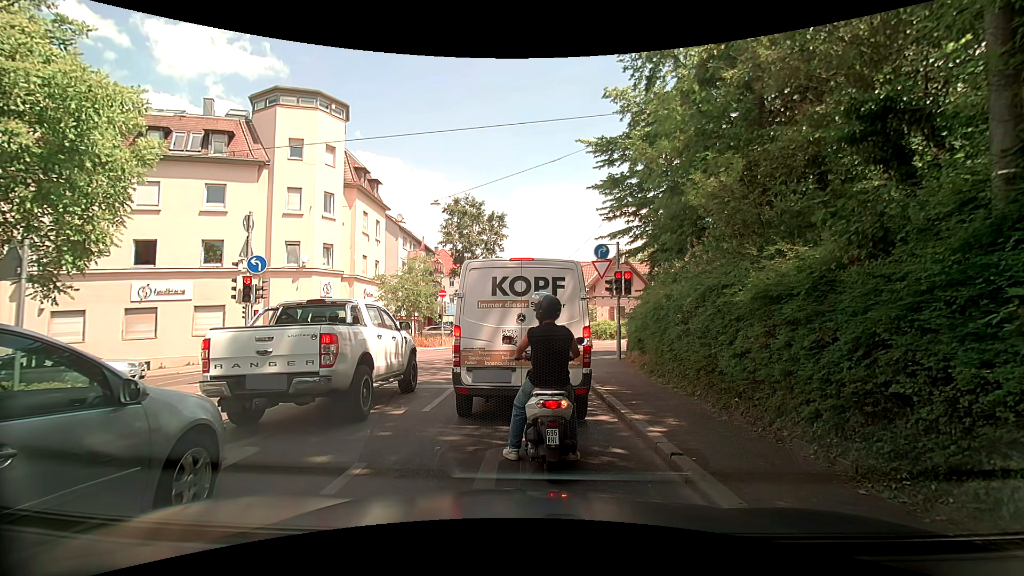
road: unclassified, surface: asphalt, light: Day
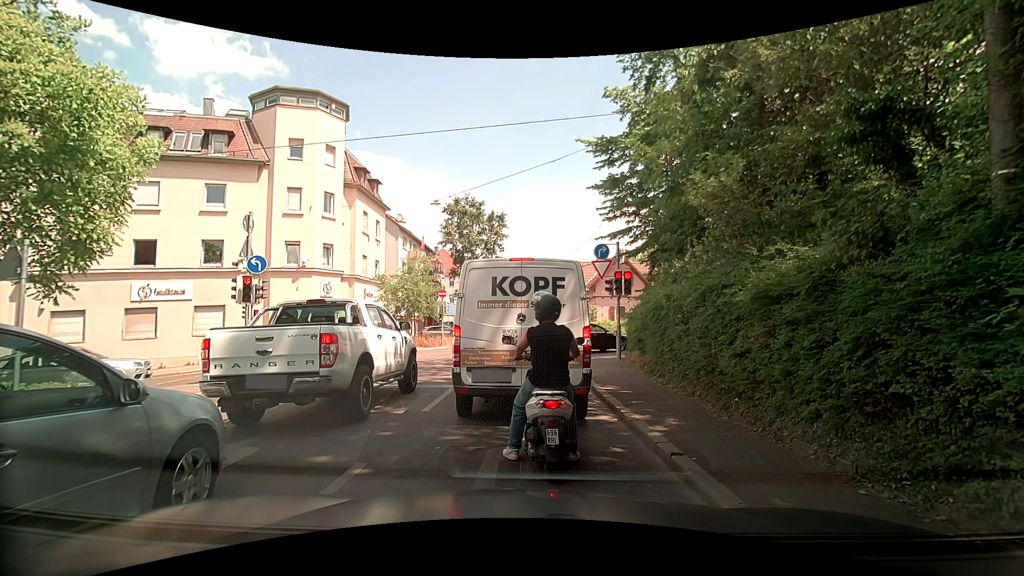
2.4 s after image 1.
(0.0, 0.0) m; 0°
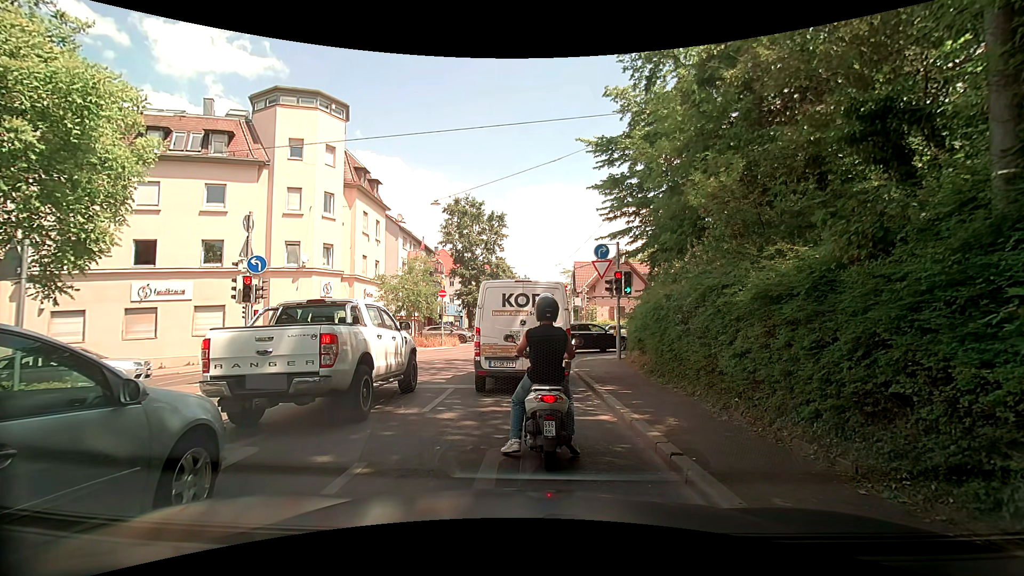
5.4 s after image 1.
(0.0, 0.0) m; 0°
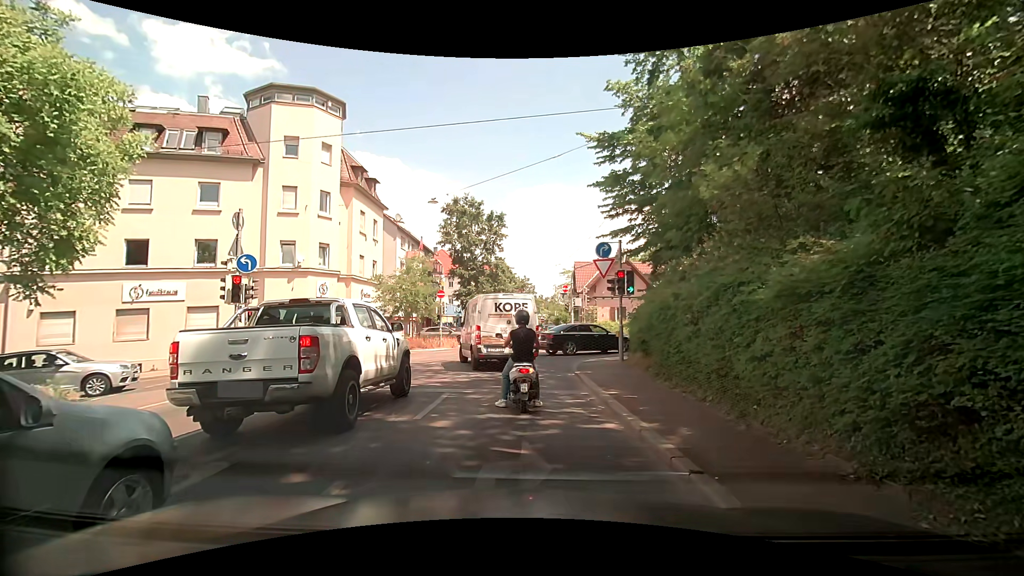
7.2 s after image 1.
(0.0, +0.5) m; 0°
